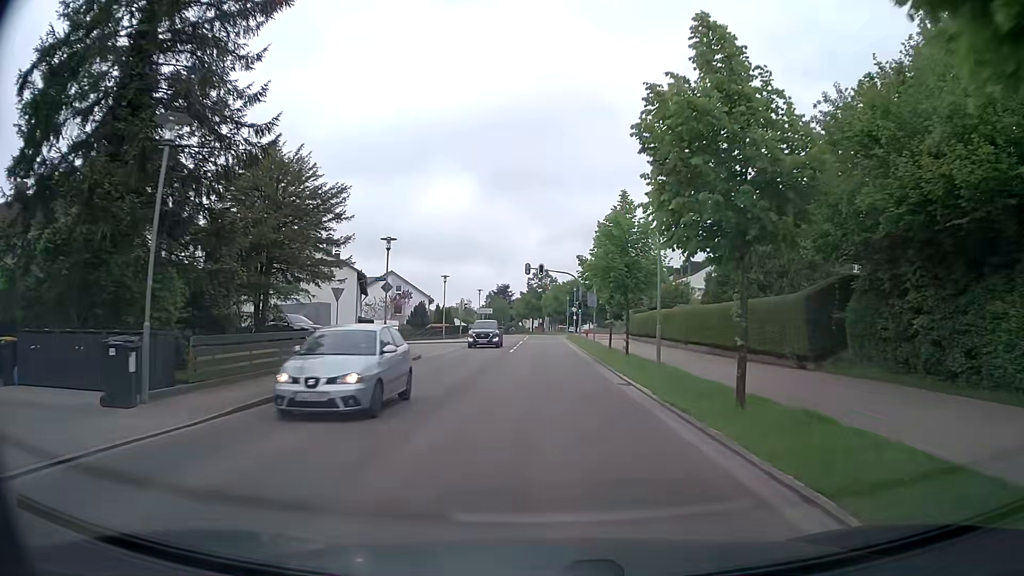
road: tertiary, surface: asphalt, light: Day
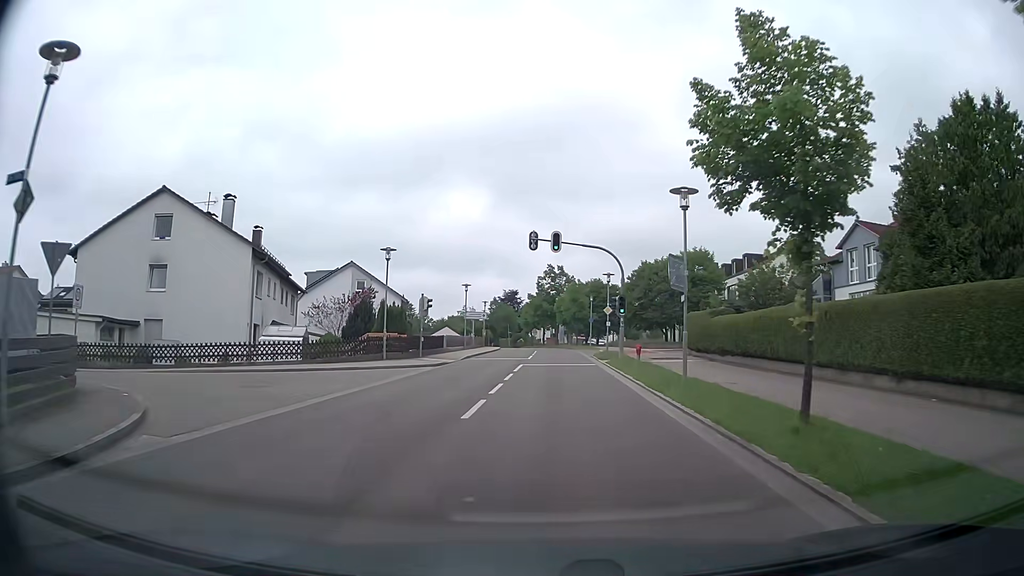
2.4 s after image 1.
(-0.1, +23.1) m; -1°
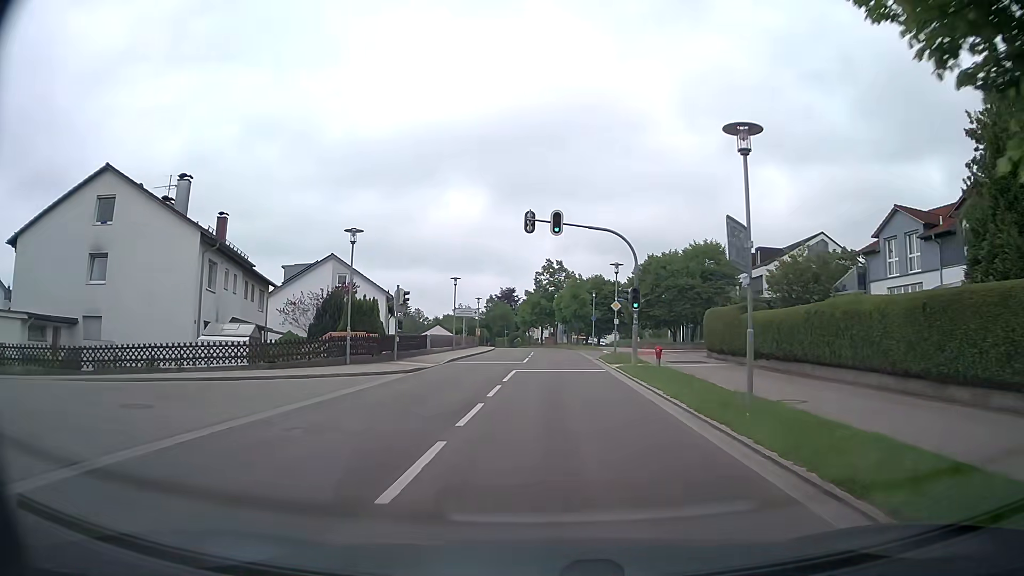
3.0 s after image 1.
(0.0, +5.5) m; 0°
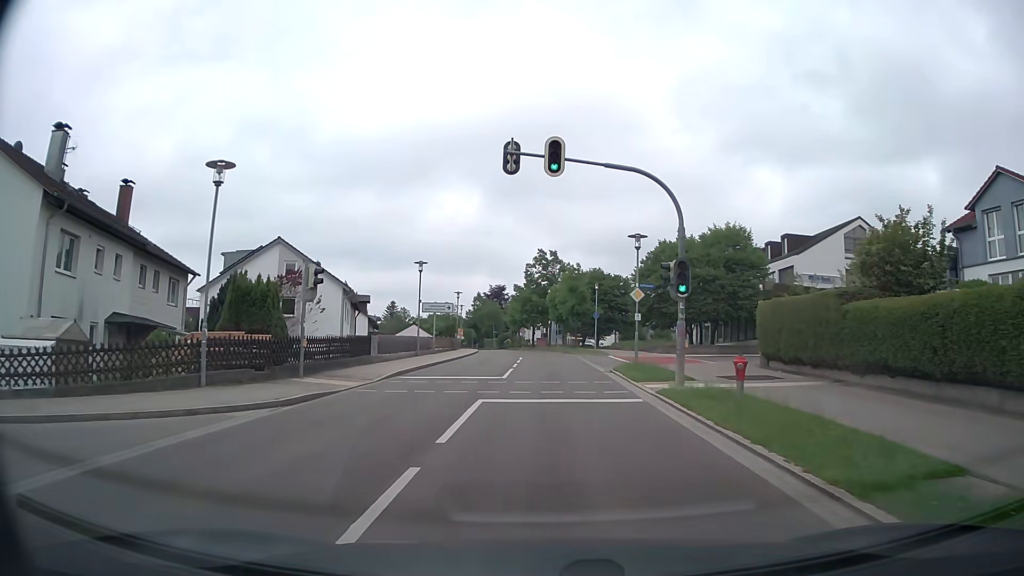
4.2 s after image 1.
(+0.1, +10.7) m; +1°
